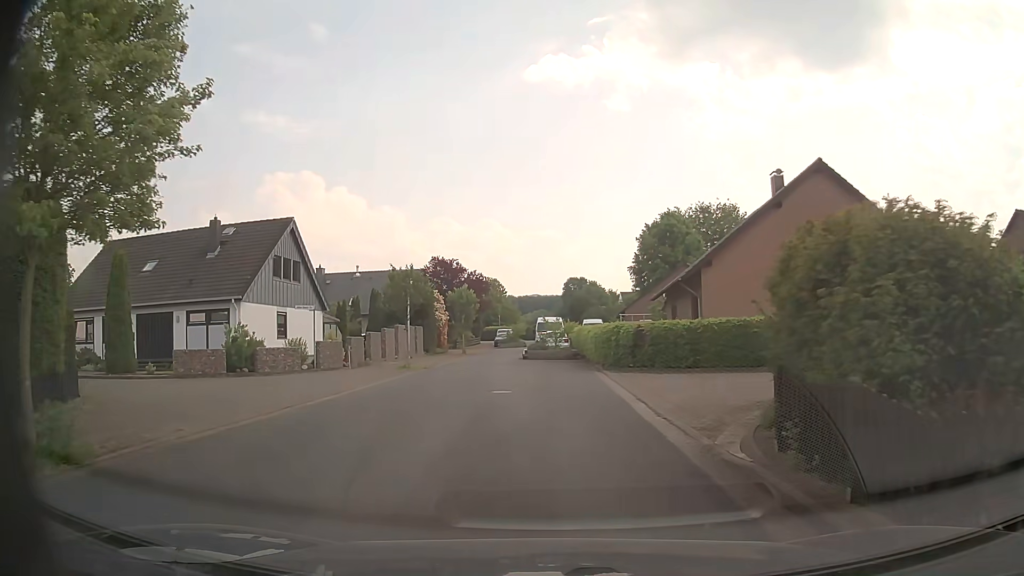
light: Day
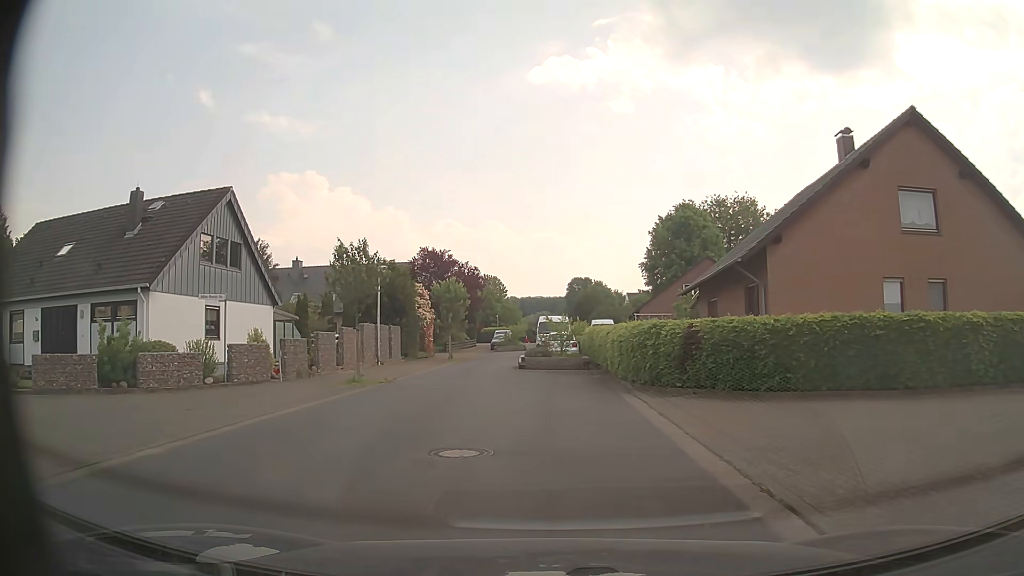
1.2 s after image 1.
(0.0, +7.9) m; -1°
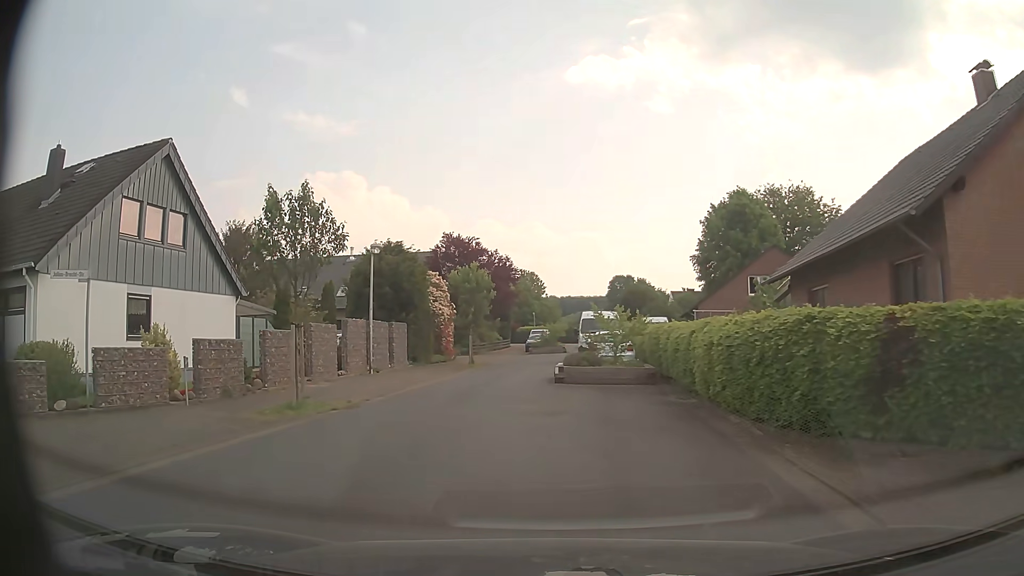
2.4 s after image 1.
(-0.1, +7.8) m; -3°
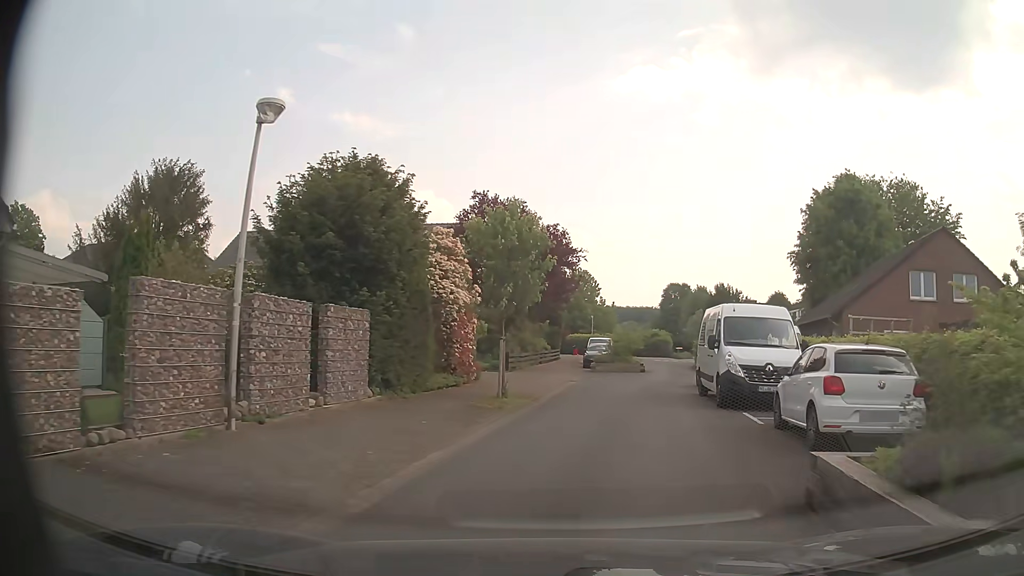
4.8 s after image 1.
(-1.6, +15.6) m; -5°
(+1, +10) (+2, +20) (+5, +29) (+8, +39) (+10, +49) (+12, +59) (+7, +67) (-2, +70) (-12, +73) (-22, +75) m
